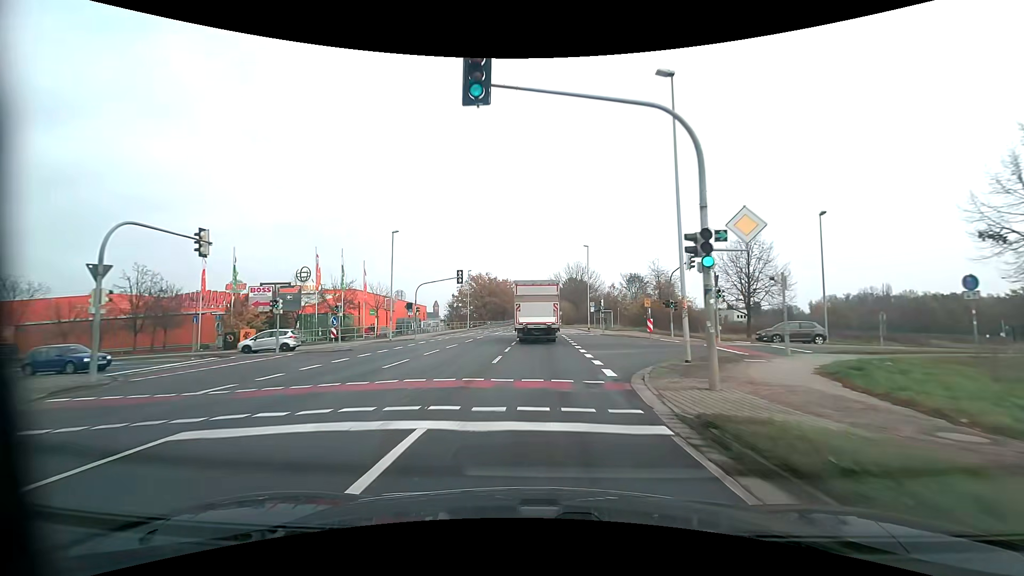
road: primary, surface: asphalt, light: Day
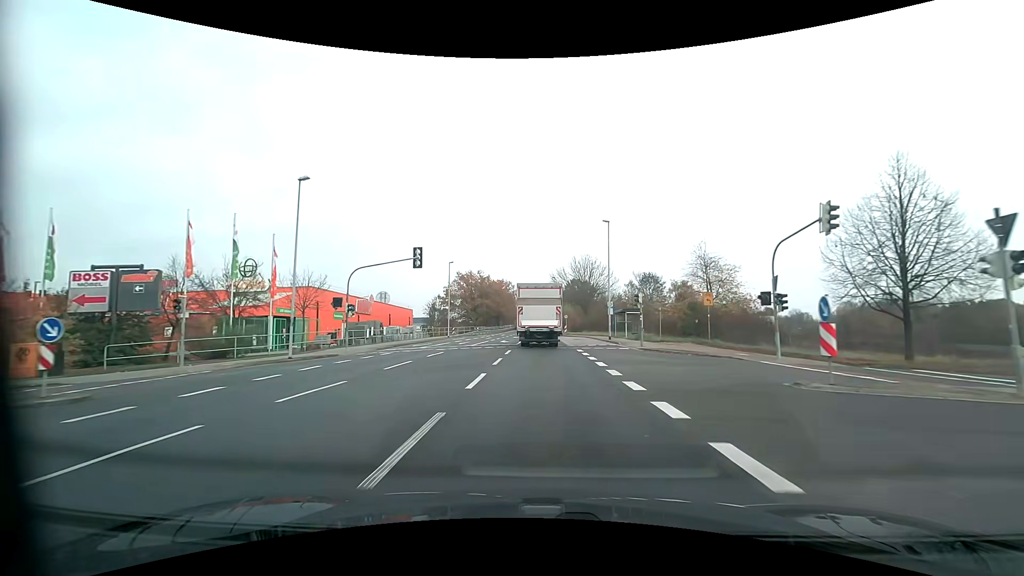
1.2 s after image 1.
(0.0, +18.2) m; 0°
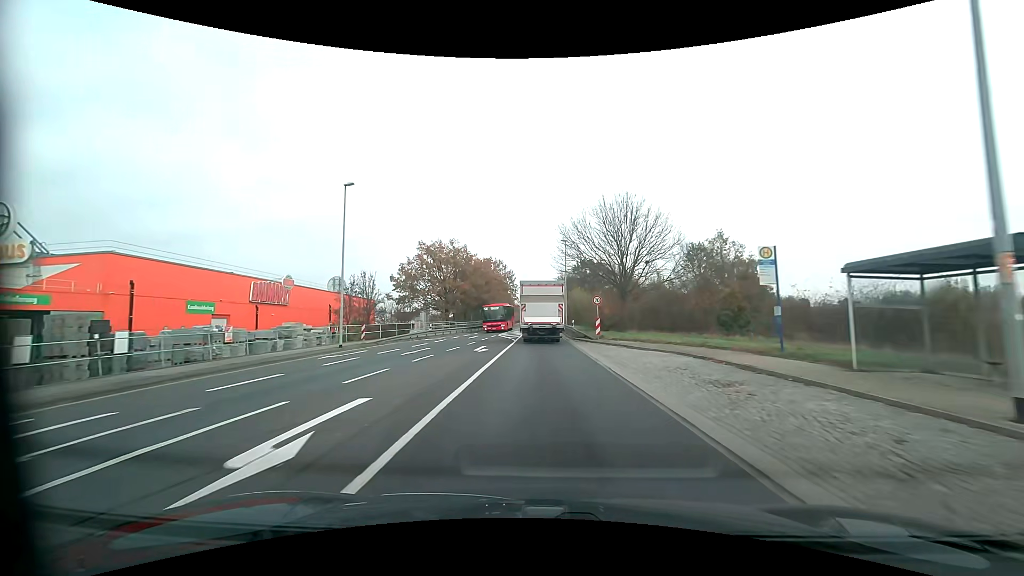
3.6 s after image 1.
(+0.1, +36.4) m; 0°
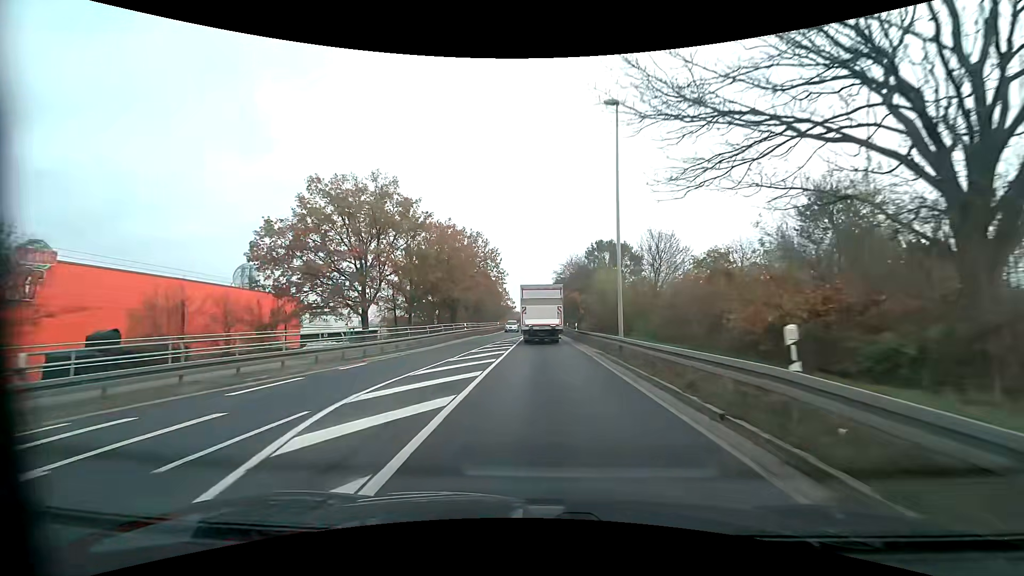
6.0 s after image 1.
(-0.2, +37.0) m; 0°
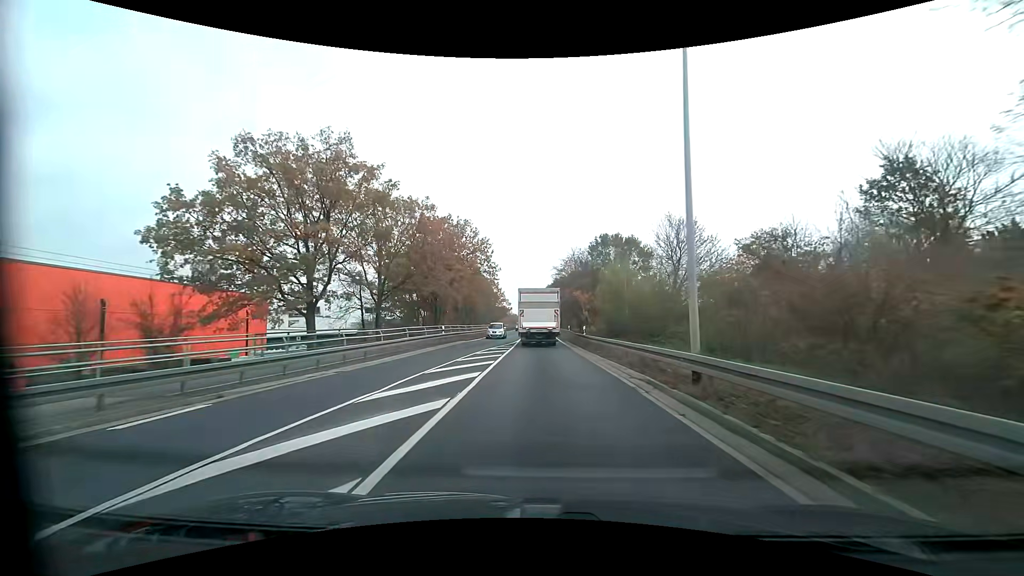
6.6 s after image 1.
(0.0, +9.4) m; 0°
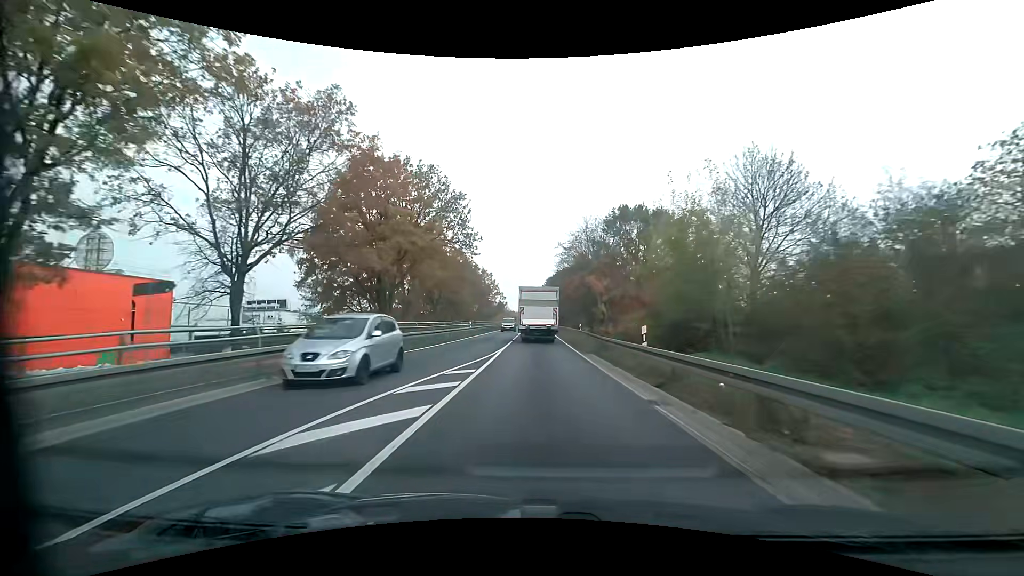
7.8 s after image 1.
(0.0, +18.9) m; 0°
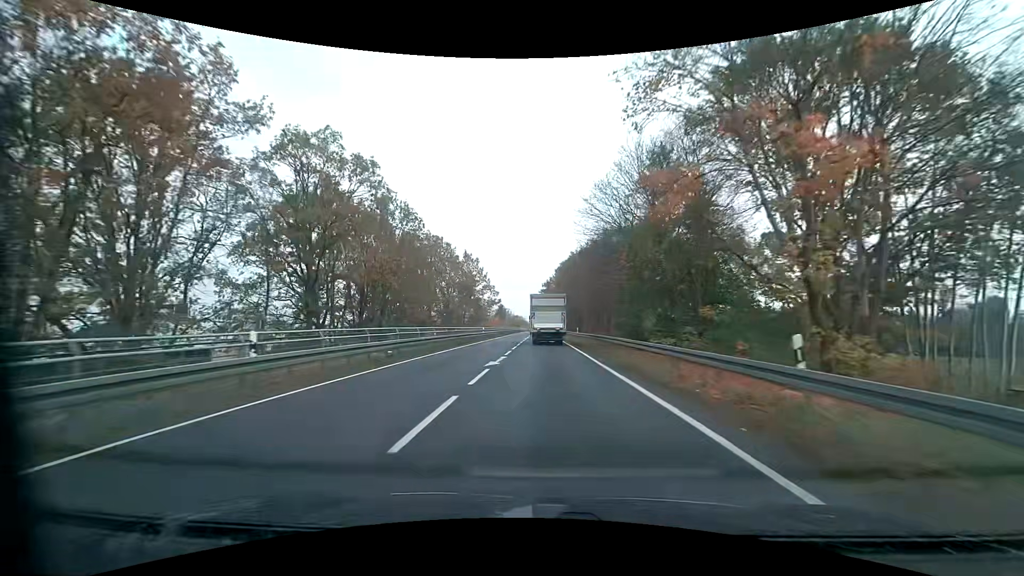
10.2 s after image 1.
(-0.3, +38.1) m; -1°
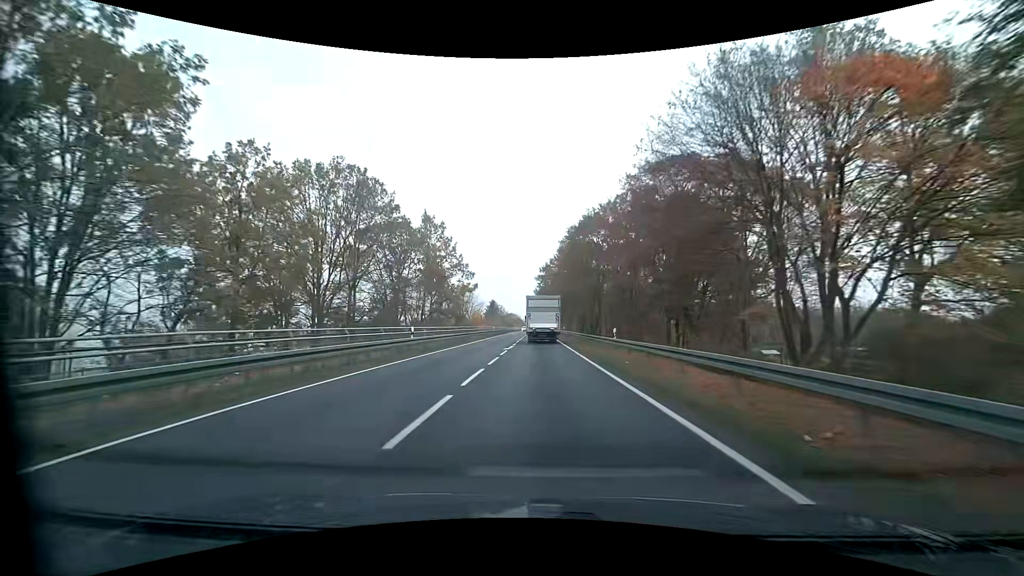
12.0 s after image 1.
(+0.1, +29.8) m; 0°
(0, +10) (0, +20) (0, +30) (0, +40) (0, +50) (0, +60) (0, +70) (0, +80) (-1, +90) (-1, +100) m
